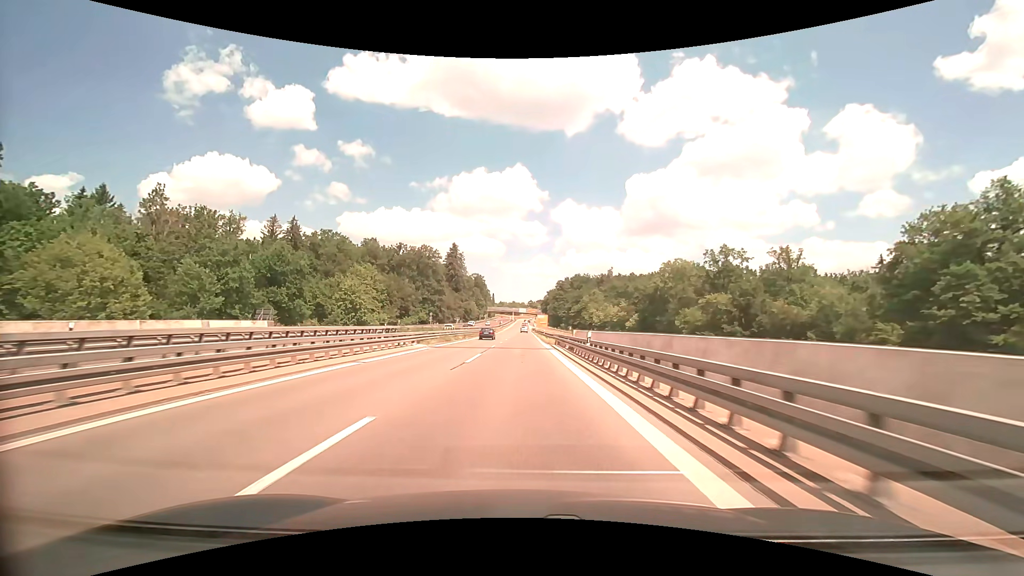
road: trunk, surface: asphalt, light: Day
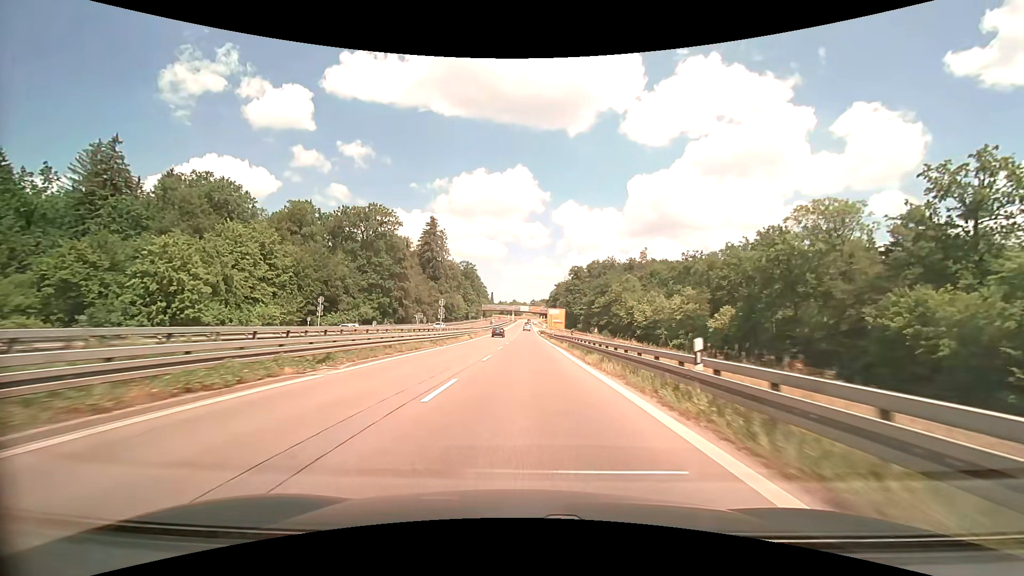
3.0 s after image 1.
(-0.5, +60.5) m; 0°
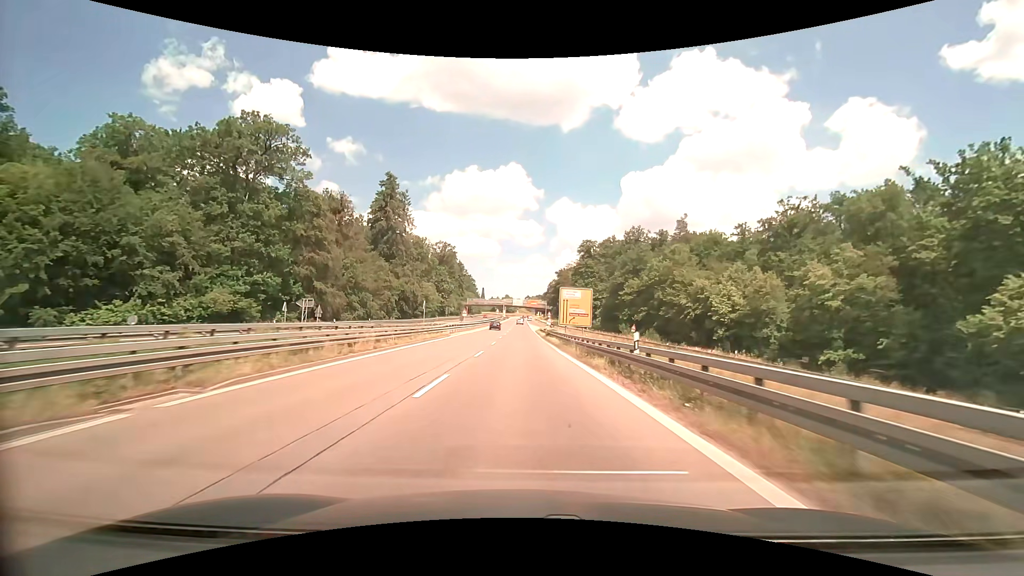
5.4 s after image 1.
(+0.4, +47.9) m; +1°
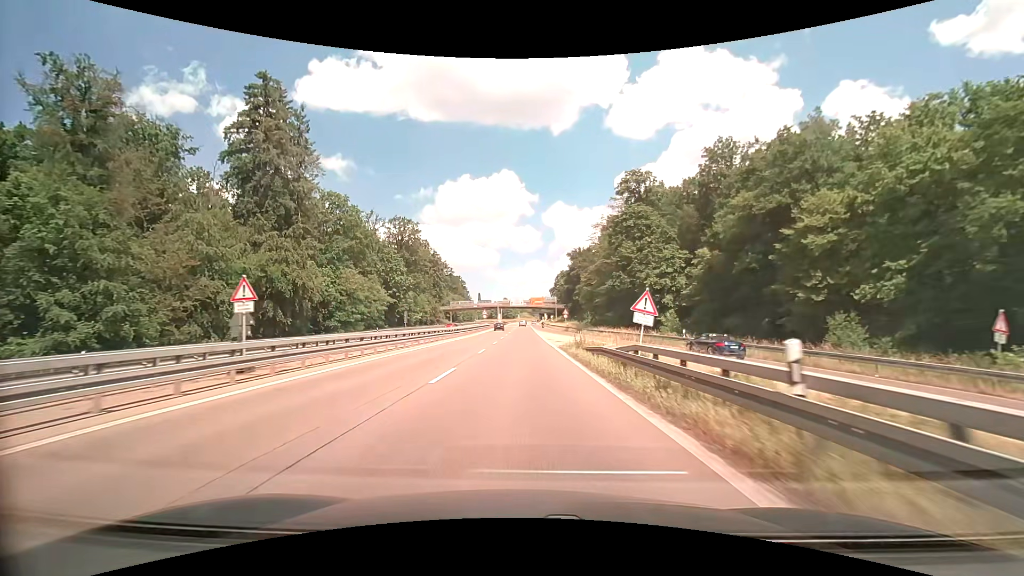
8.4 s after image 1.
(-0.1, +57.5) m; 0°
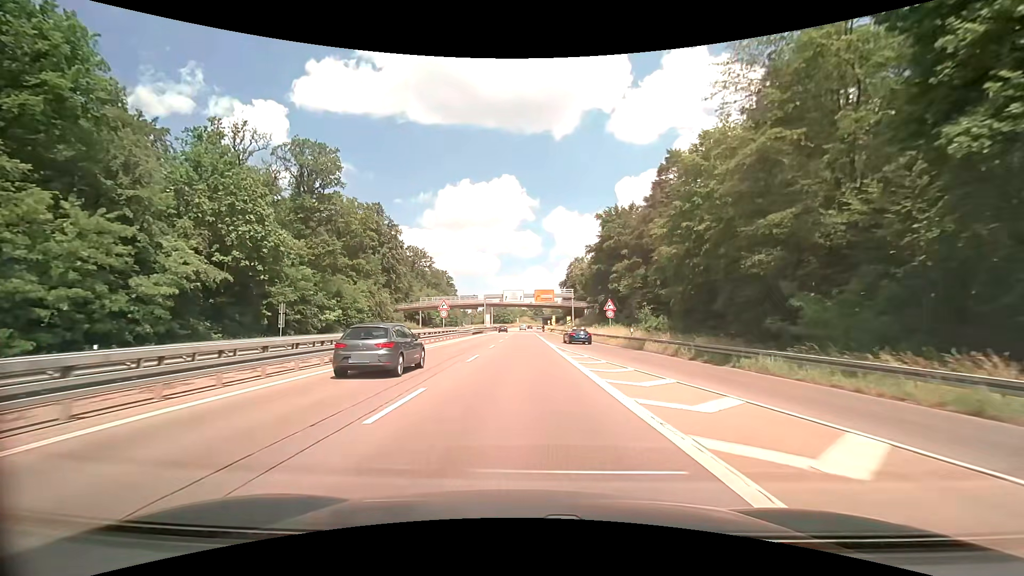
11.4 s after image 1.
(-0.4, +52.8) m; 0°
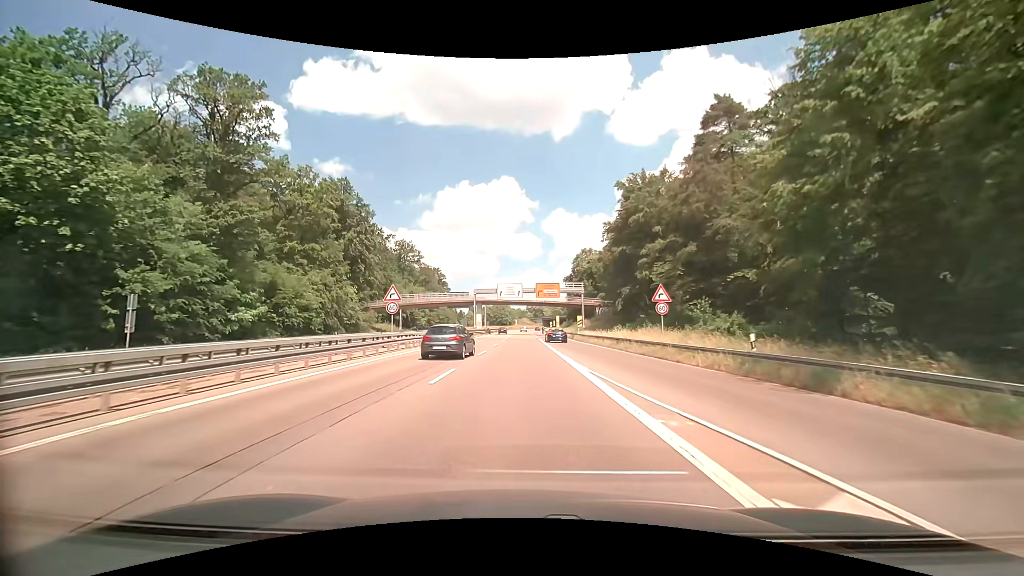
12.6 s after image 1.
(0.0, +19.2) m; 0°
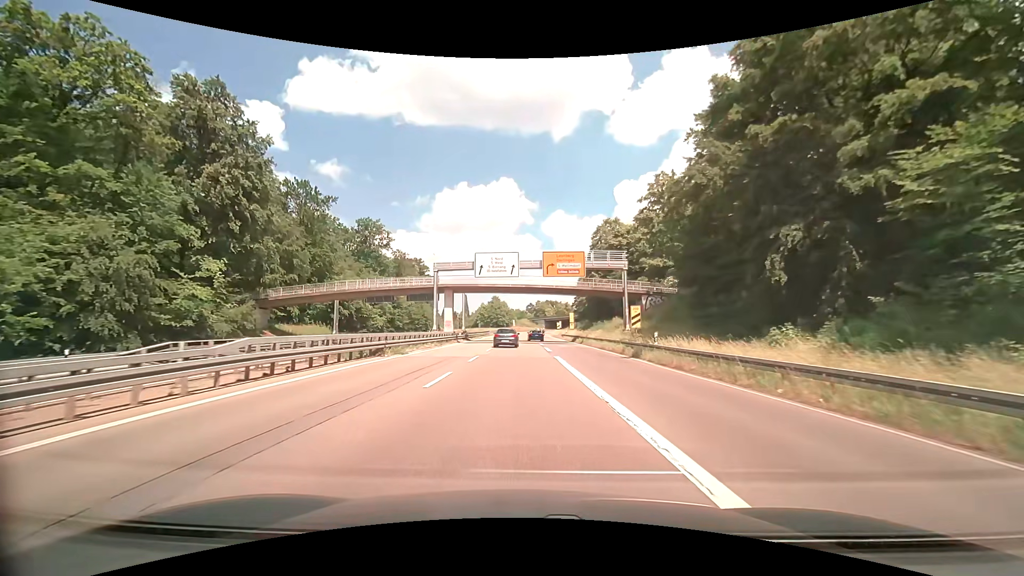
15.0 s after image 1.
(-0.1, +36.4) m; 0°
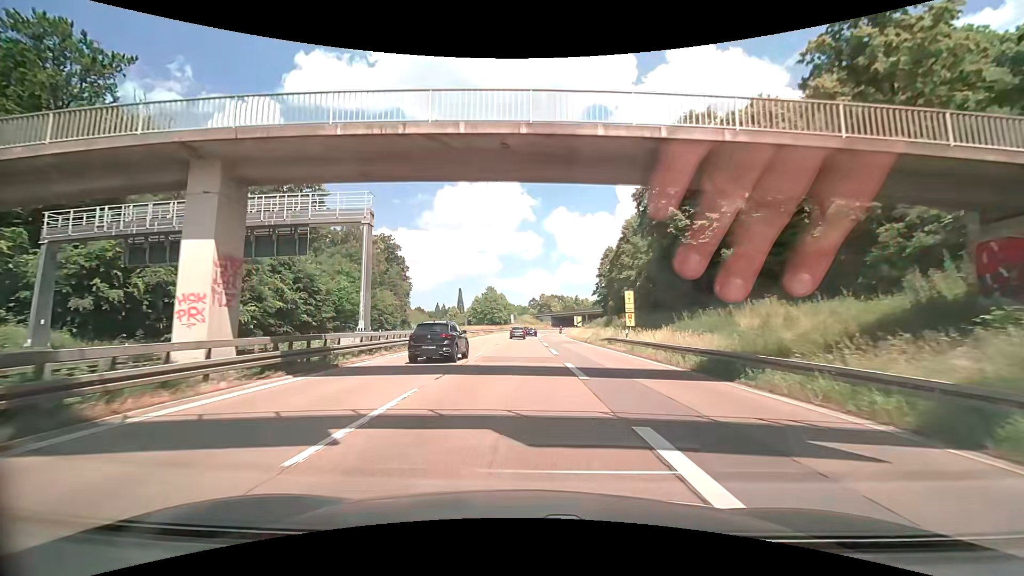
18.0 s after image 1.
(-0.2, +43.6) m; -1°
(0, +10) (0, +20) (0, +30) (0, +40) (0, +50) (0, +60) (0, +70) (+1, +80) (+1, +90) (+2, +100) m
